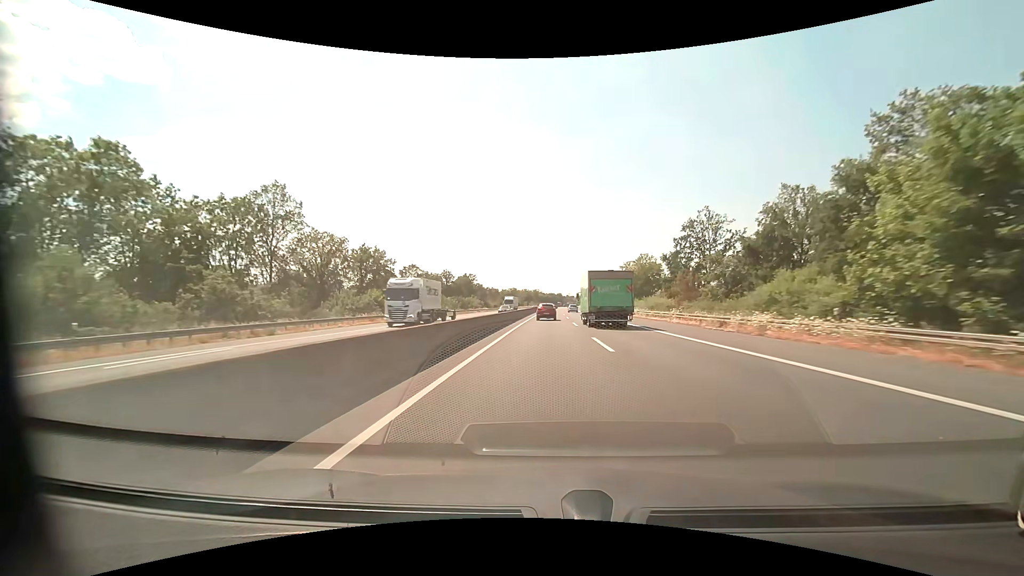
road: motorway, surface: asphalt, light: Day
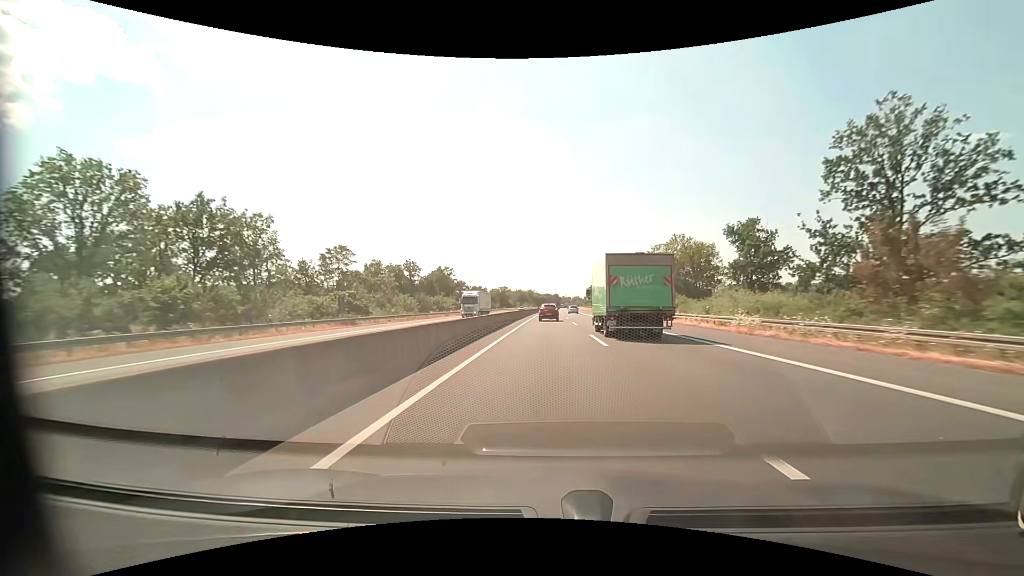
(+0.1, +34.3) m; 0°
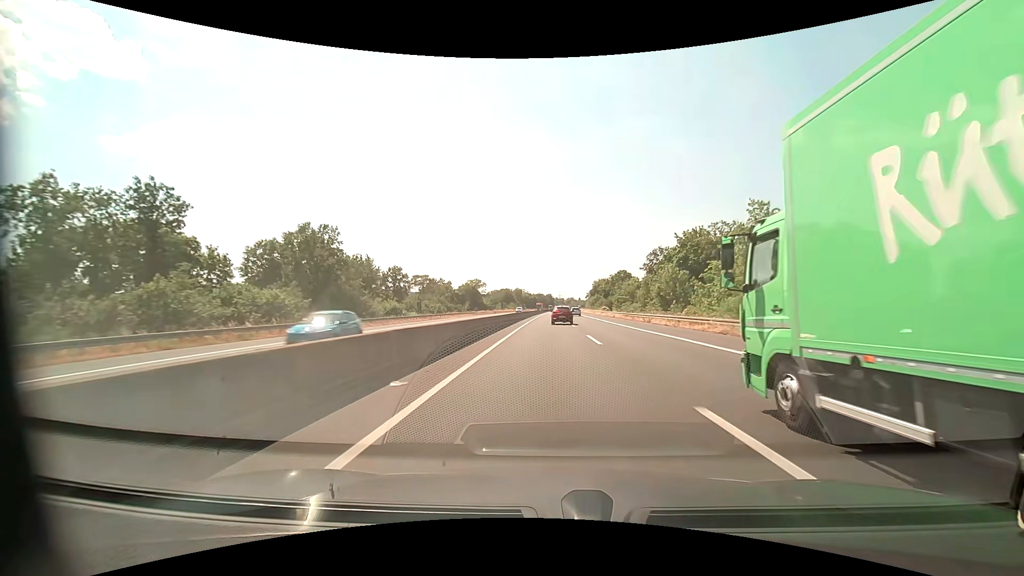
(+0.5, +70.3) m; +1°
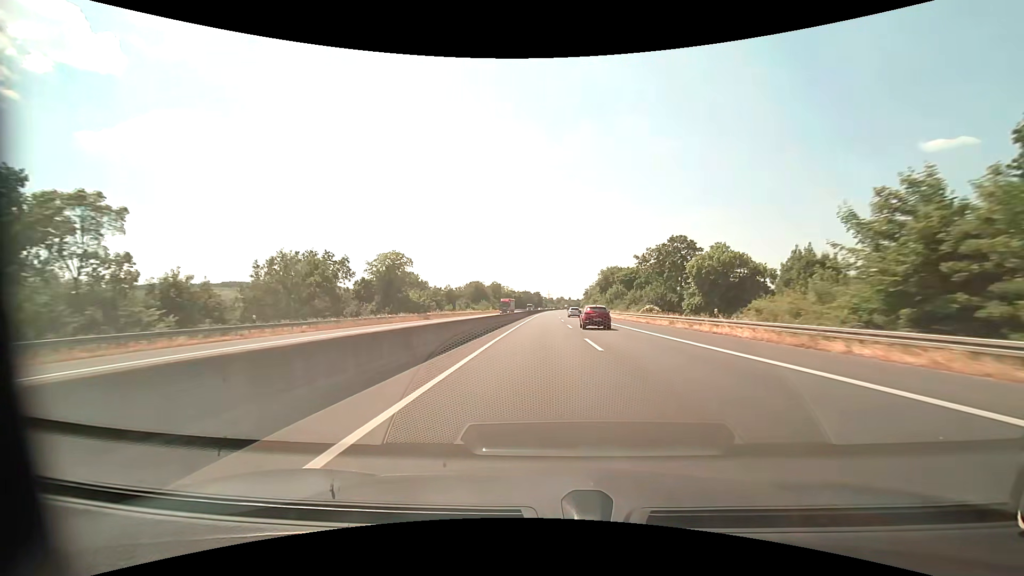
(+0.6, +75.3) m; +1°
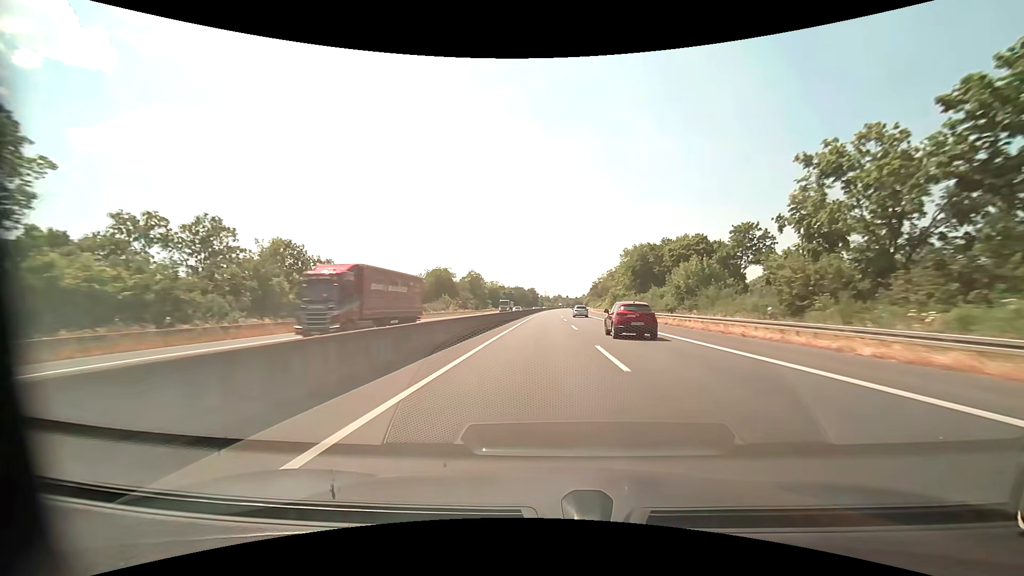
(+0.3, +59.5) m; 0°
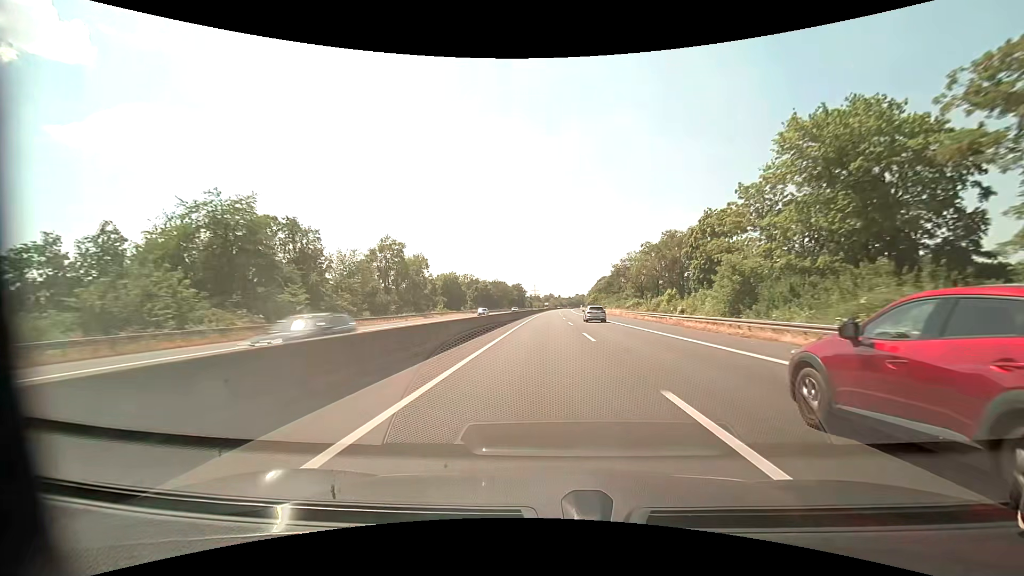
(+0.7, +81.1) m; +1°
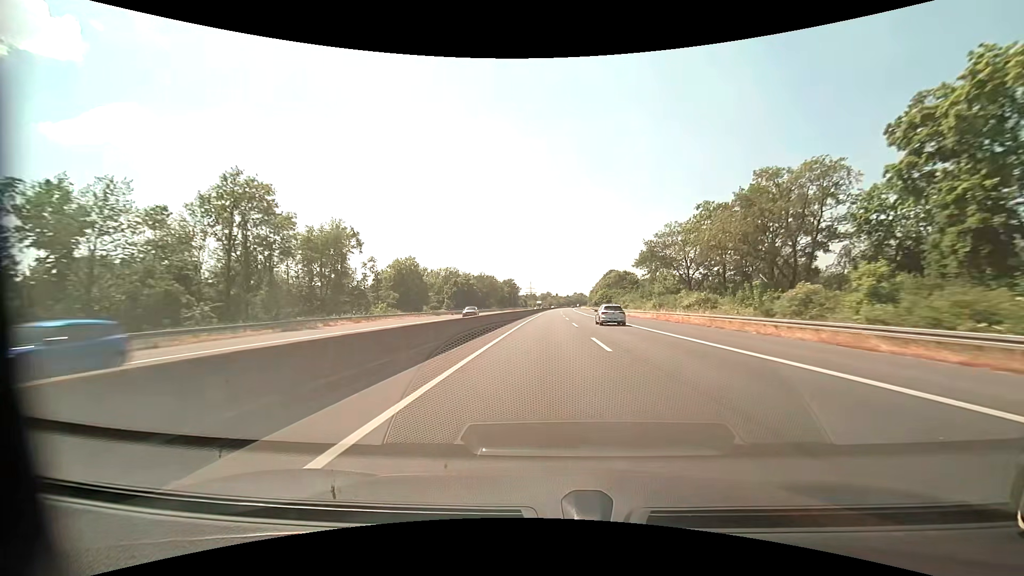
(+0.2, +40.9) m; 0°
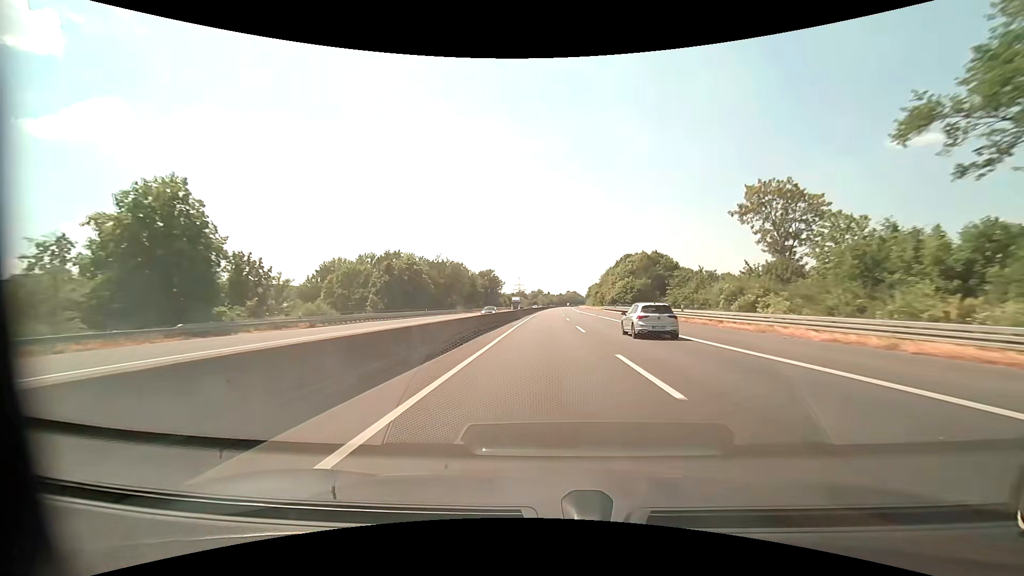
(+0.4, +61.6) m; +1°
(0, +10) (0, +20) (0, +30) (0, +40) (0, +50) (0, +60) (0, +70) (+1, +80) (+1, +90) (+1, +100) m
